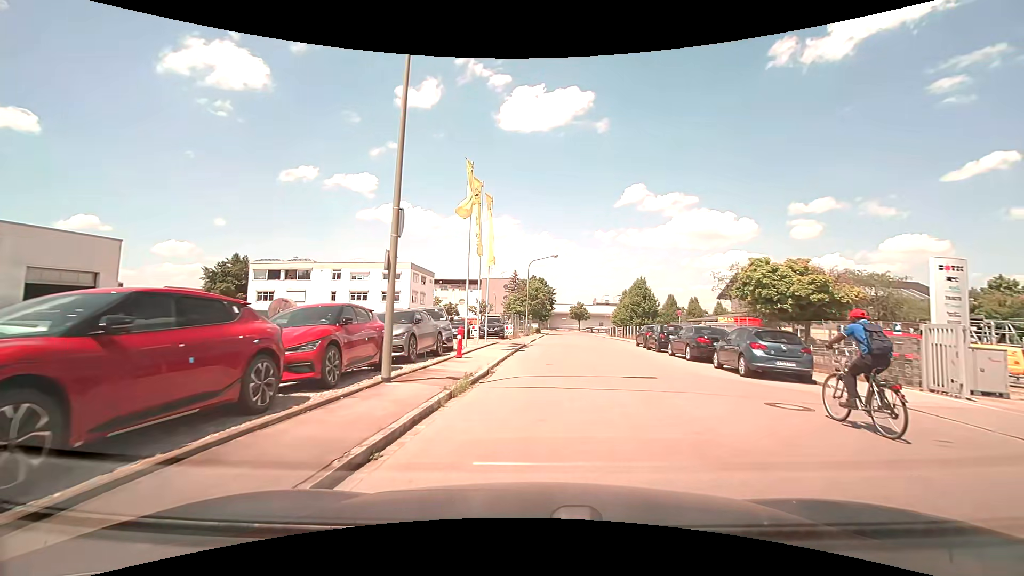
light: Day
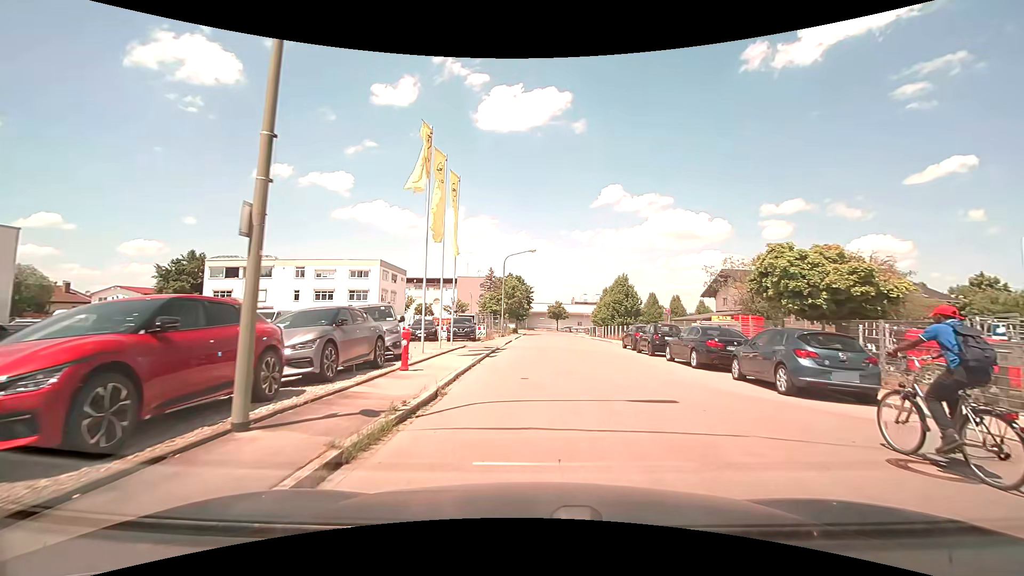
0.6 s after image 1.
(+0.1, +4.0) m; +2°
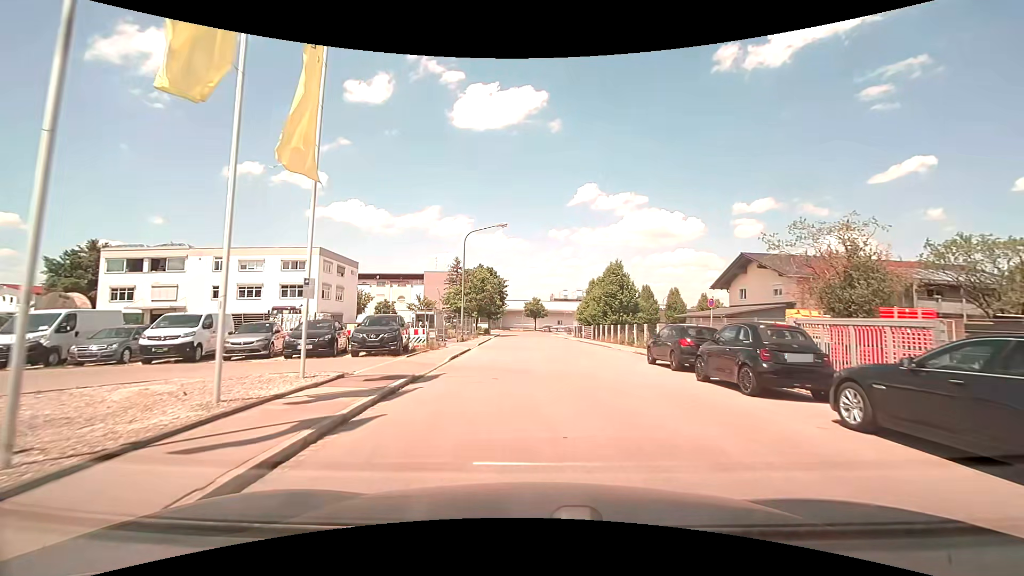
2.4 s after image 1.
(+0.4, +12.8) m; +3°
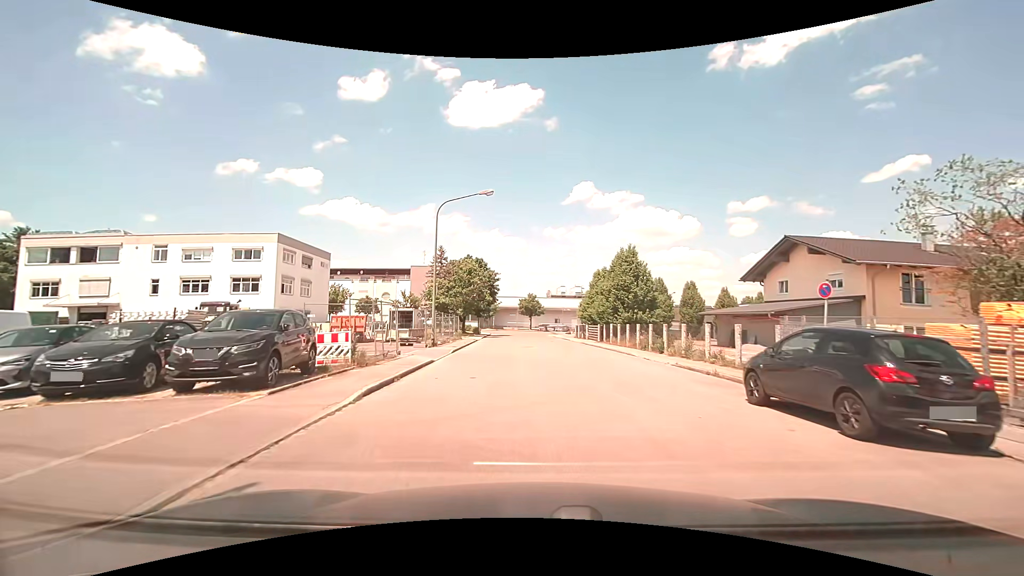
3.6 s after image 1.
(0.0, +8.9) m; 0°
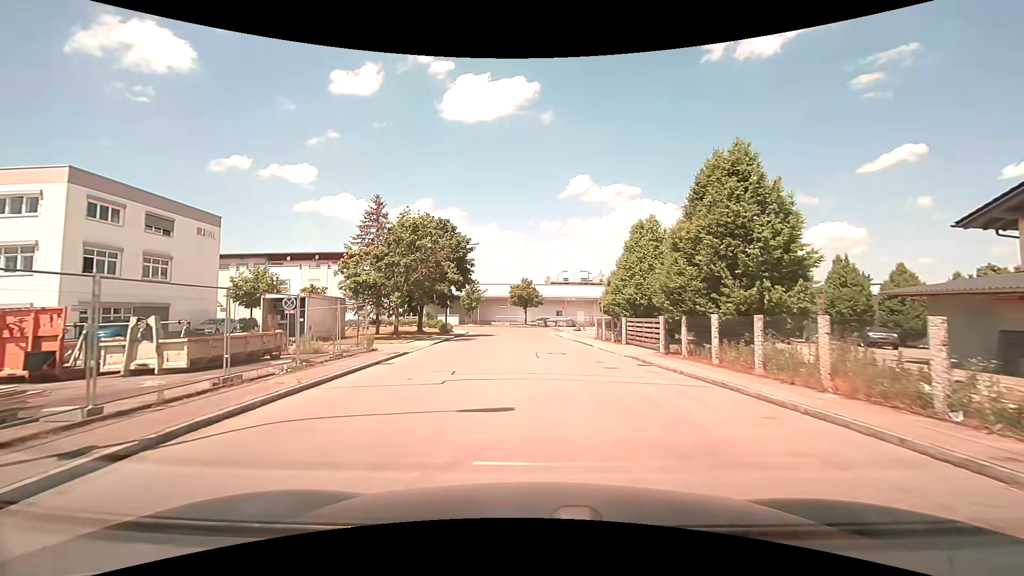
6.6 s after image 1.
(+0.3, +23.2) m; +1°
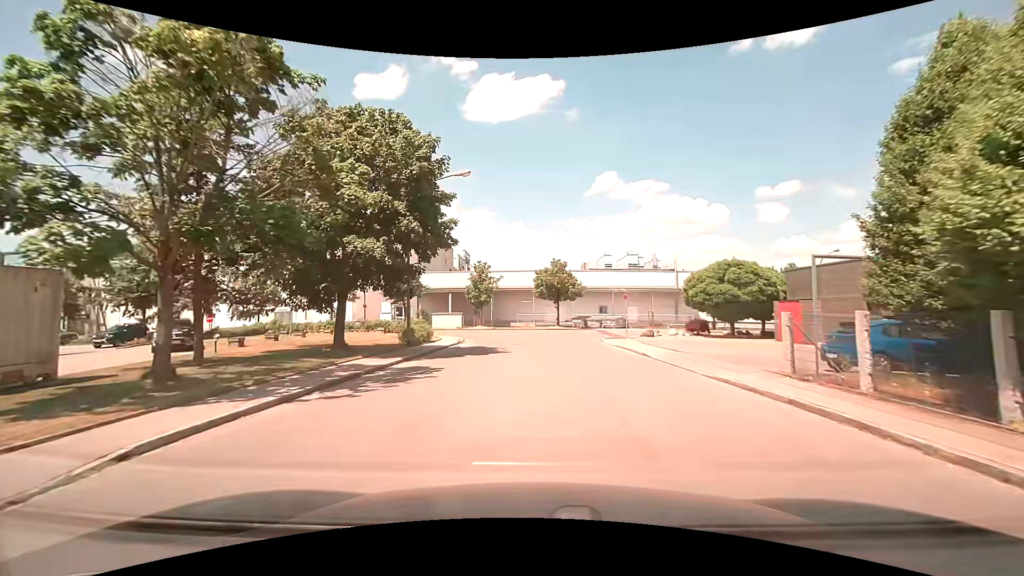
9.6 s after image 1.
(-0.9, +23.4) m; -3°
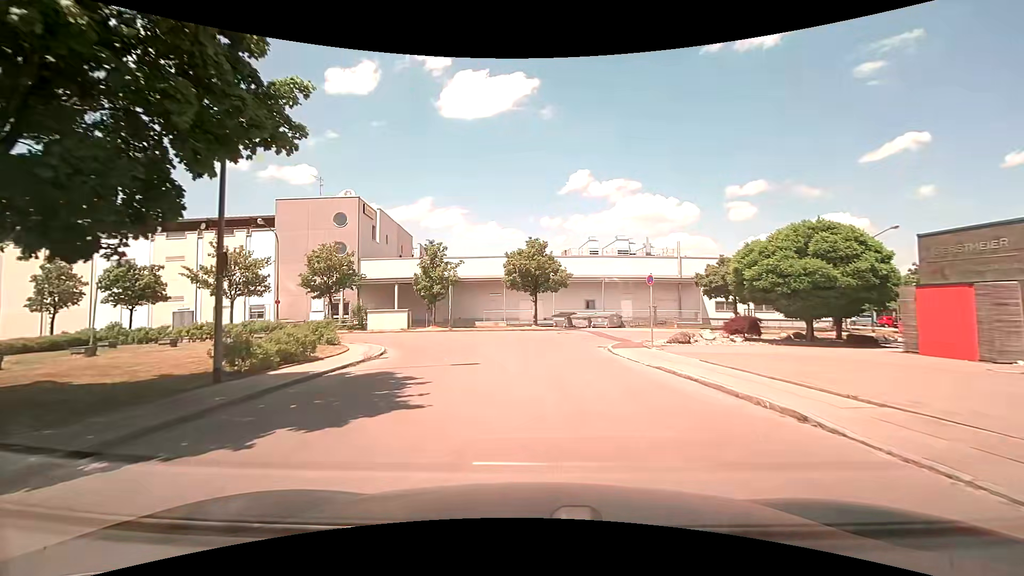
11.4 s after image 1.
(+0.1, +13.1) m; +2°
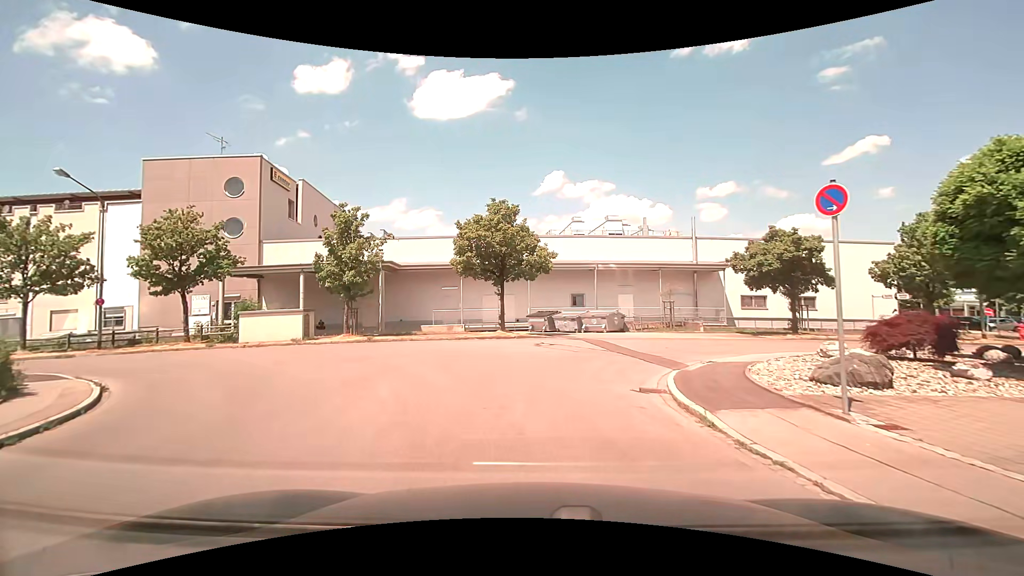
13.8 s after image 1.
(+0.5, +13.6) m; +3°
(0, +10) (+3, +19) (+12, +24) (+22, +26) (+32, +28) (+41, +29) (+51, +31) (+61, +32) (+71, +33) (+81, +35) m
